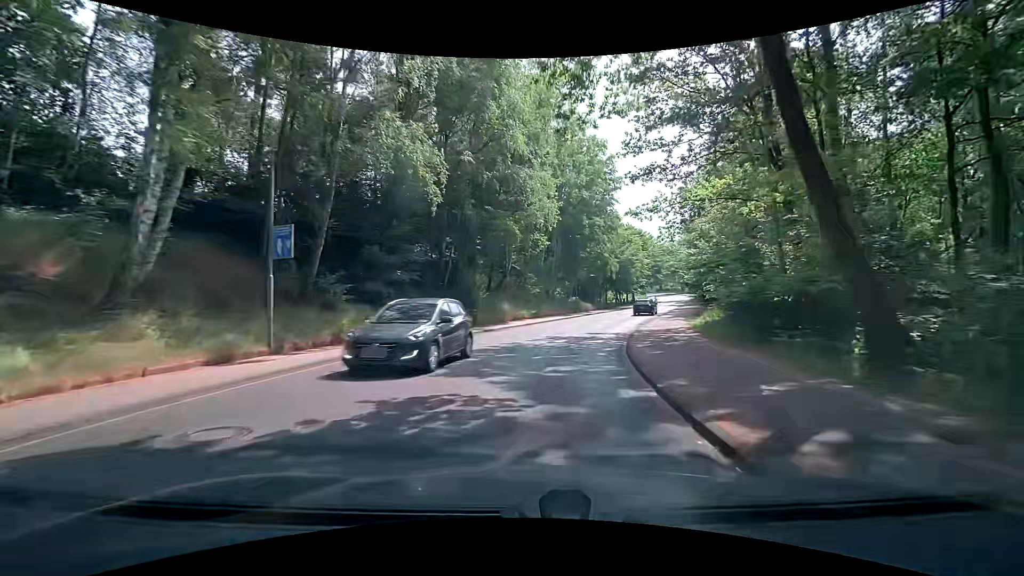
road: unclassified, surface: asphalt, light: Day
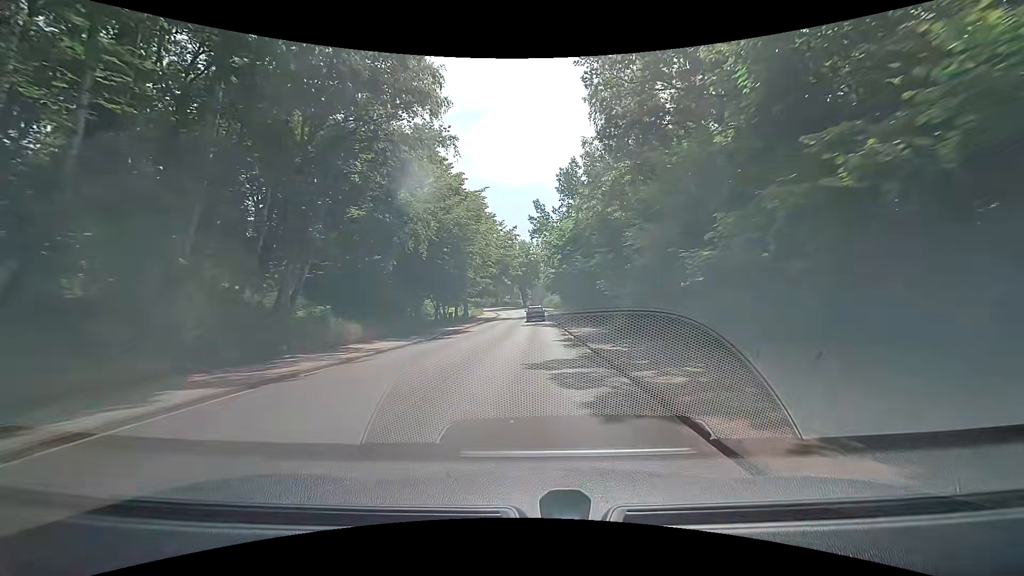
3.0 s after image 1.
(+7.3, +36.7) m; +19°
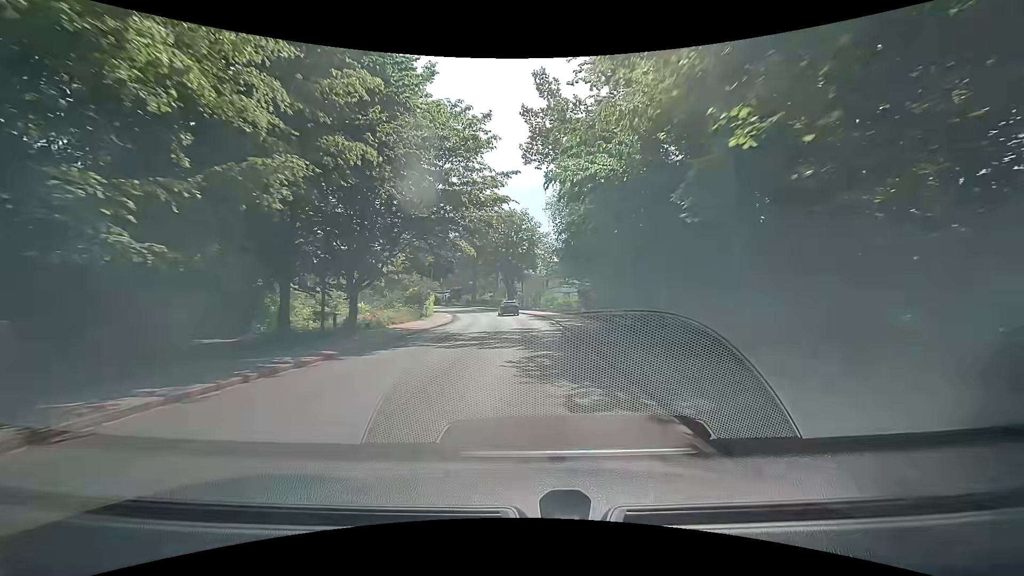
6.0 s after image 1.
(+1.3, +38.3) m; +1°
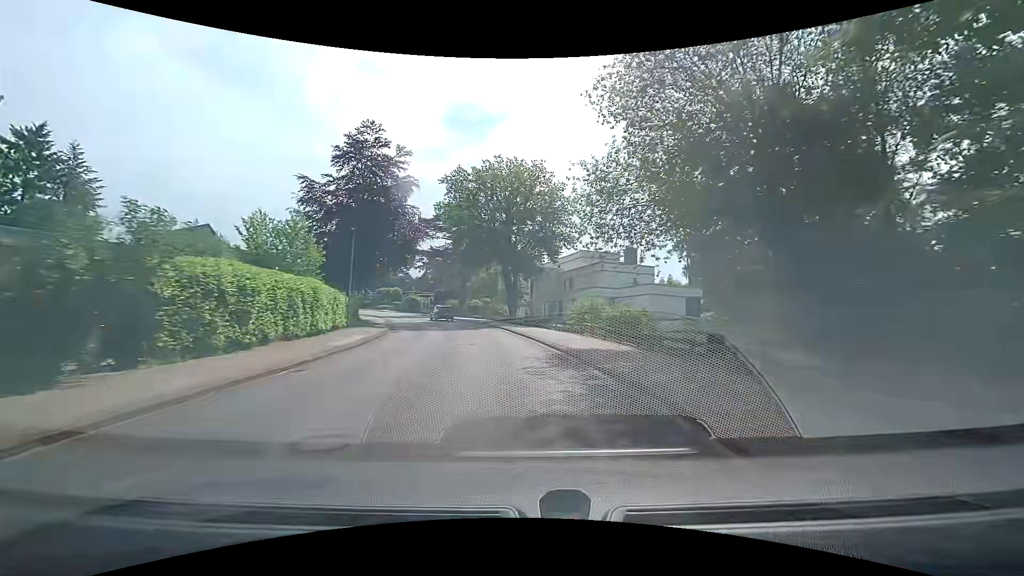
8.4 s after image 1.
(+0.6, +30.1) m; 0°
(0, +10) (-1, +20) (-2, +30) (-4, +40) (-7, +49) (-10, +59) (-14, +68) (-19, +77) (-24, +85) (-30, +93) m
